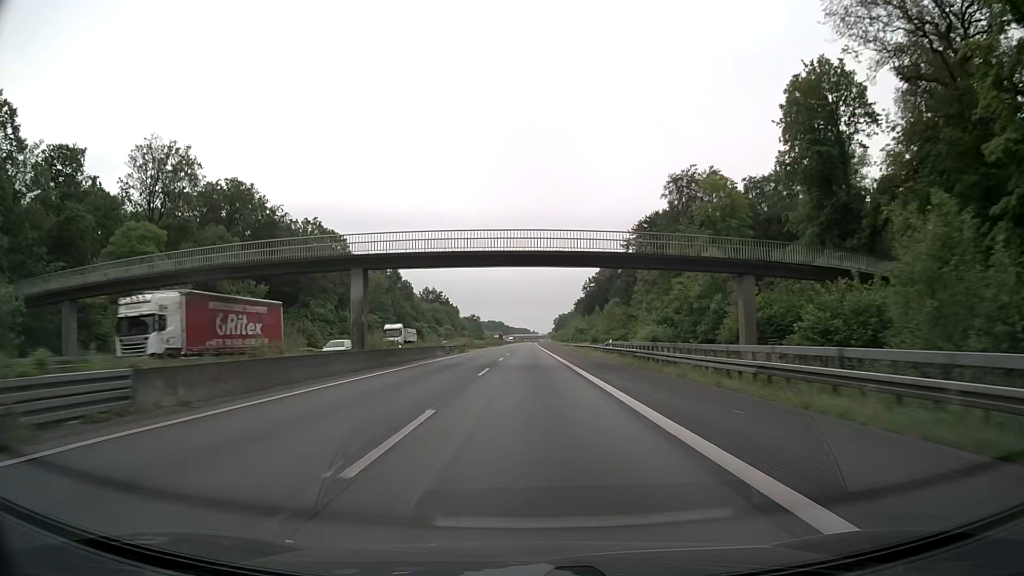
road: motorway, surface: asphalt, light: Day
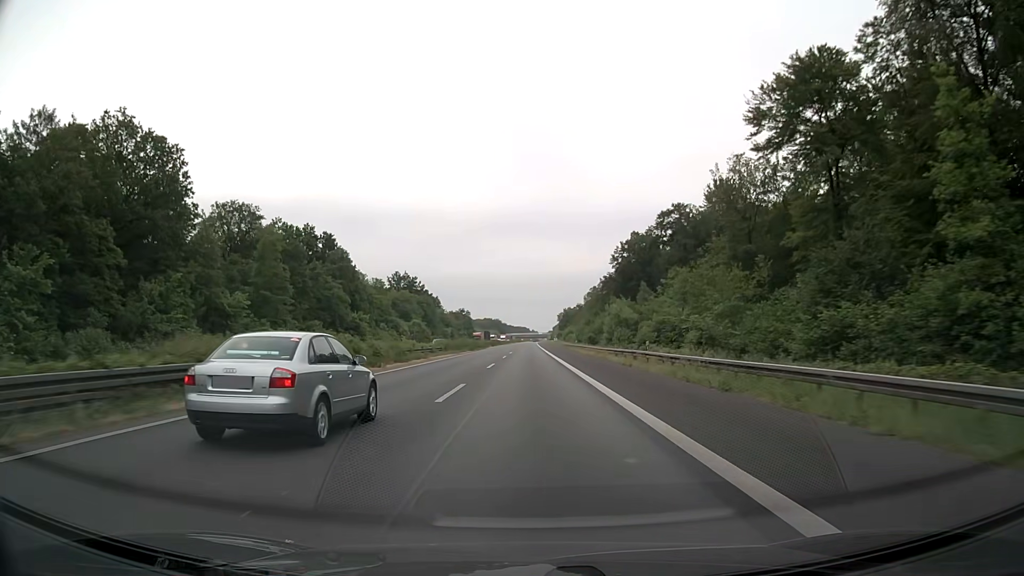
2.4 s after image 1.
(+0.1, +63.2) m; 0°
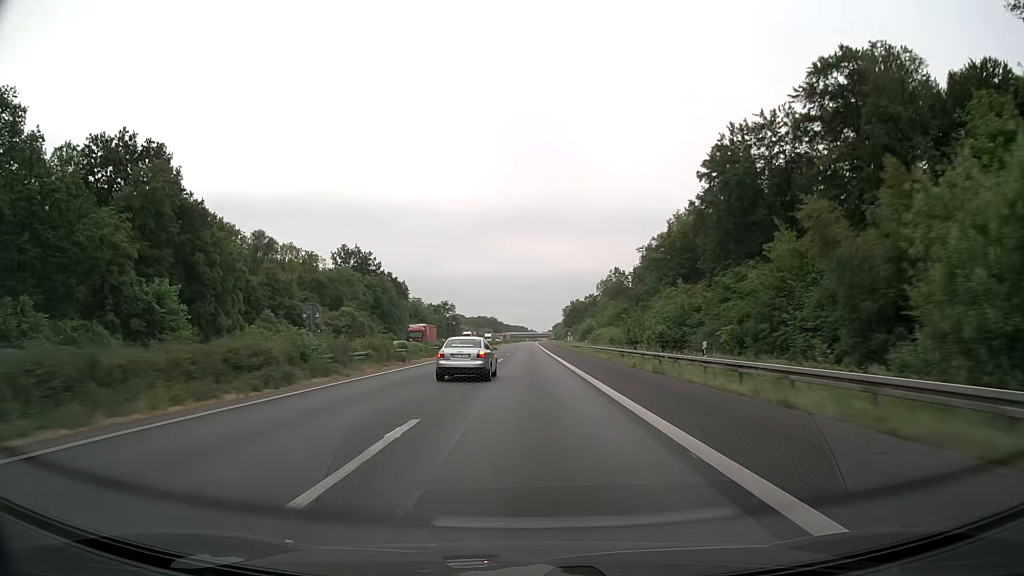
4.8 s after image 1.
(-0.2, +63.3) m; 0°
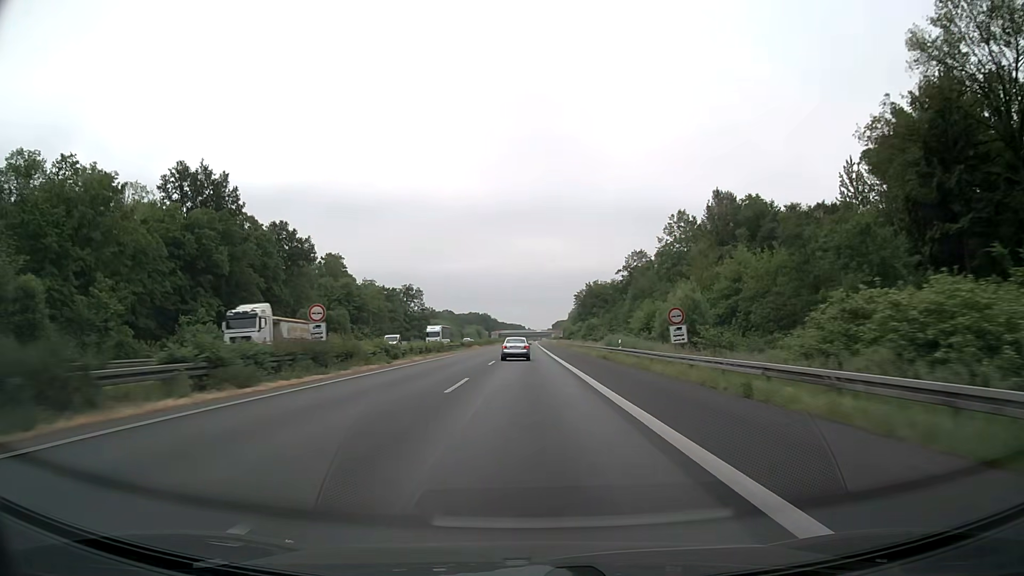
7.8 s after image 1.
(+0.1, +79.2) m; 0°
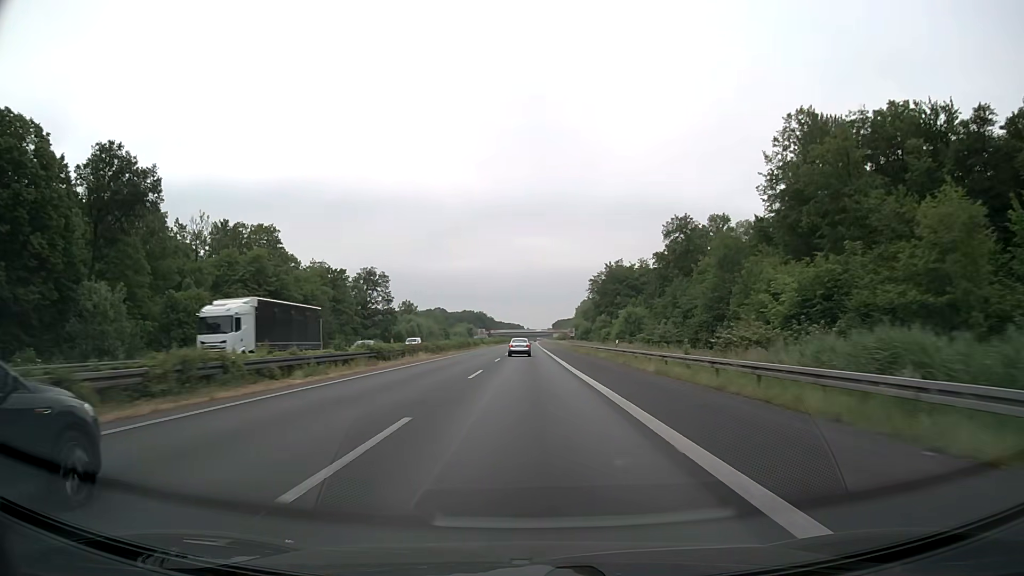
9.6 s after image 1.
(0.0, +47.6) m; 0°
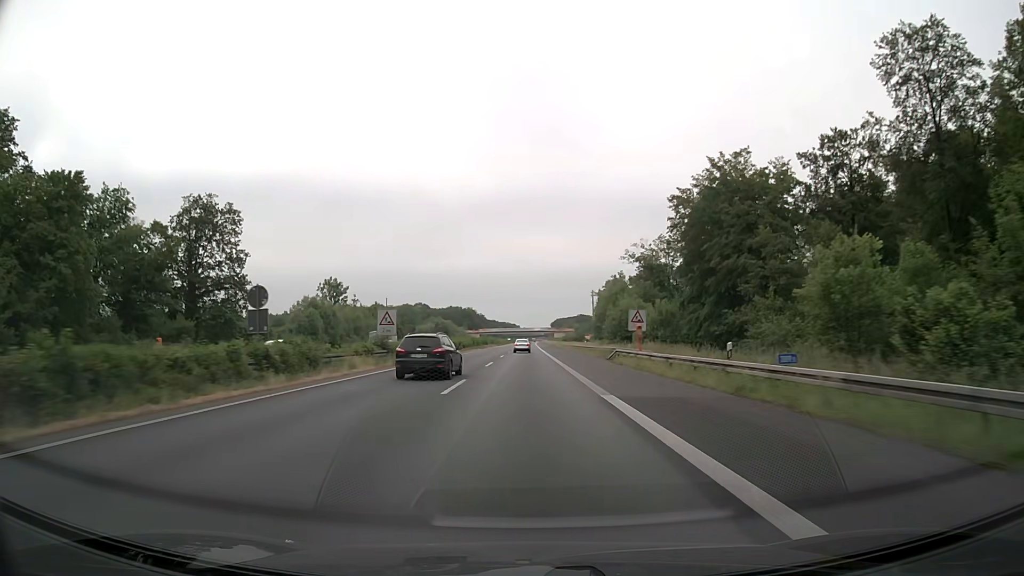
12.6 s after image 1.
(+0.2, +79.3) m; 0°
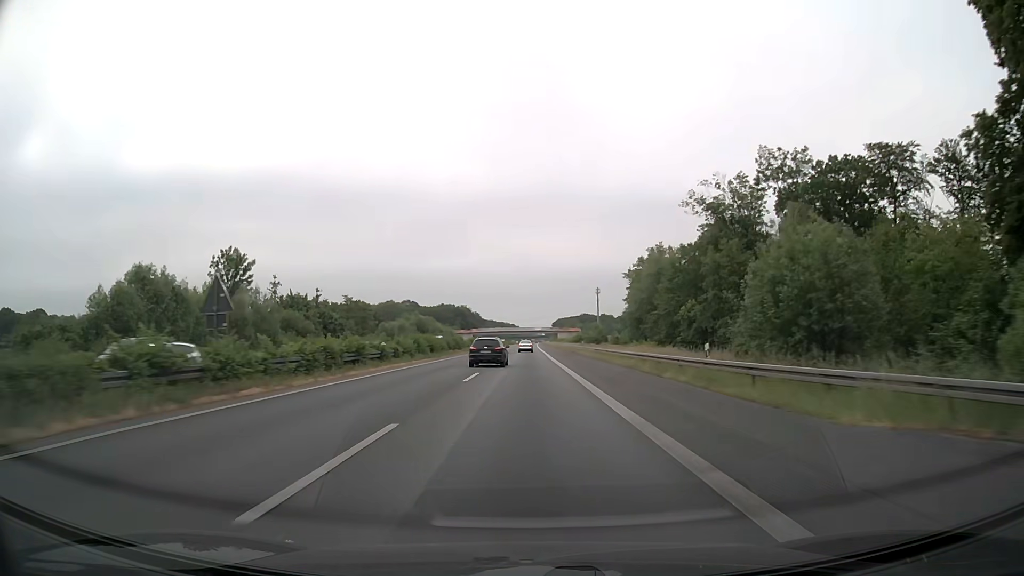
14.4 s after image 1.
(+0.1, +47.5) m; 0°
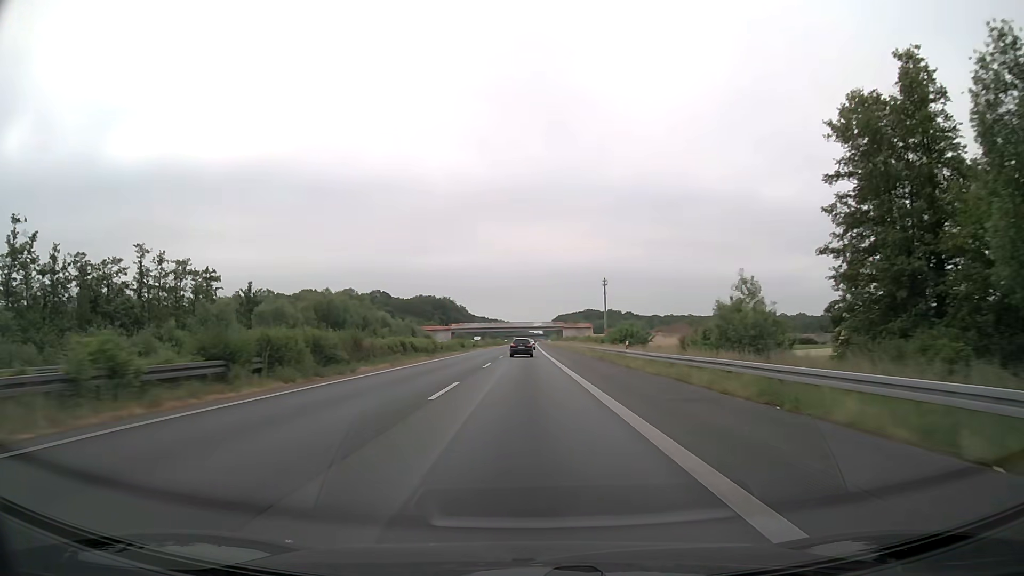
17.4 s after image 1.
(+0.2, +79.2) m; 0°
(0, +10) (0, +20) (0, +30) (0, +40) (0, +50) (0, +60) (0, +70) (0, +80) (0, +90) (0, +100) m
